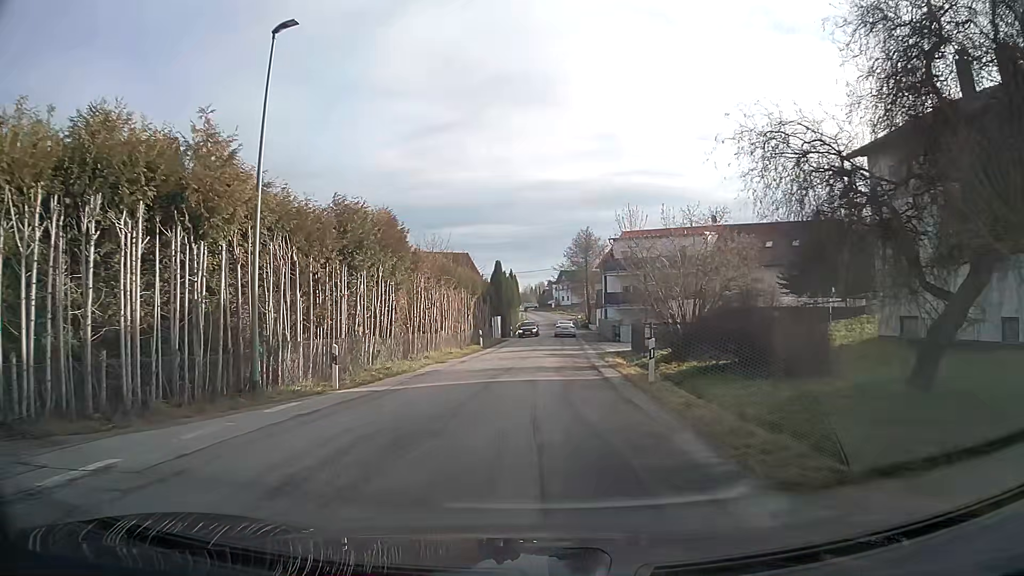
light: Day
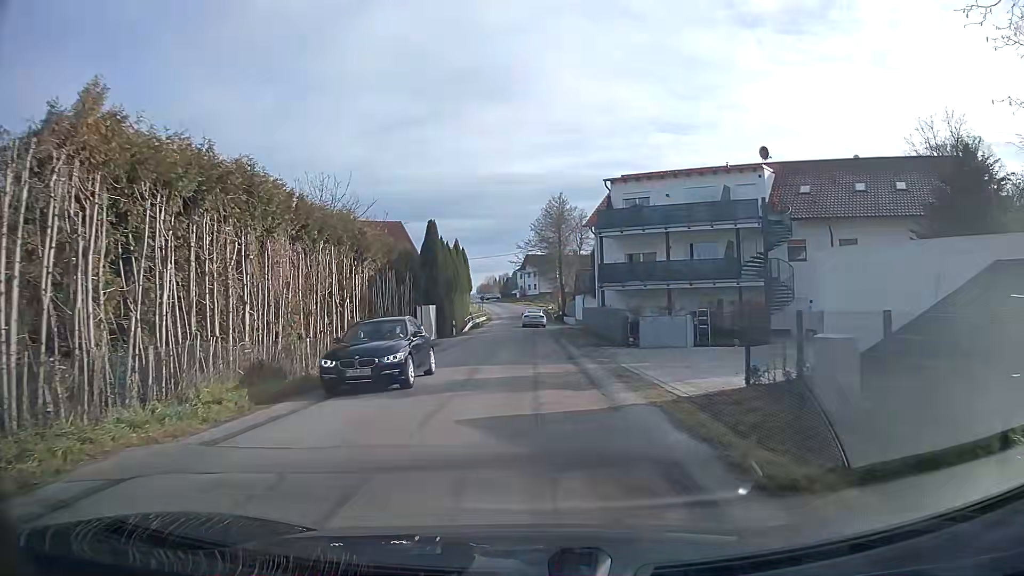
(+0.7, +22.7) m; +2°
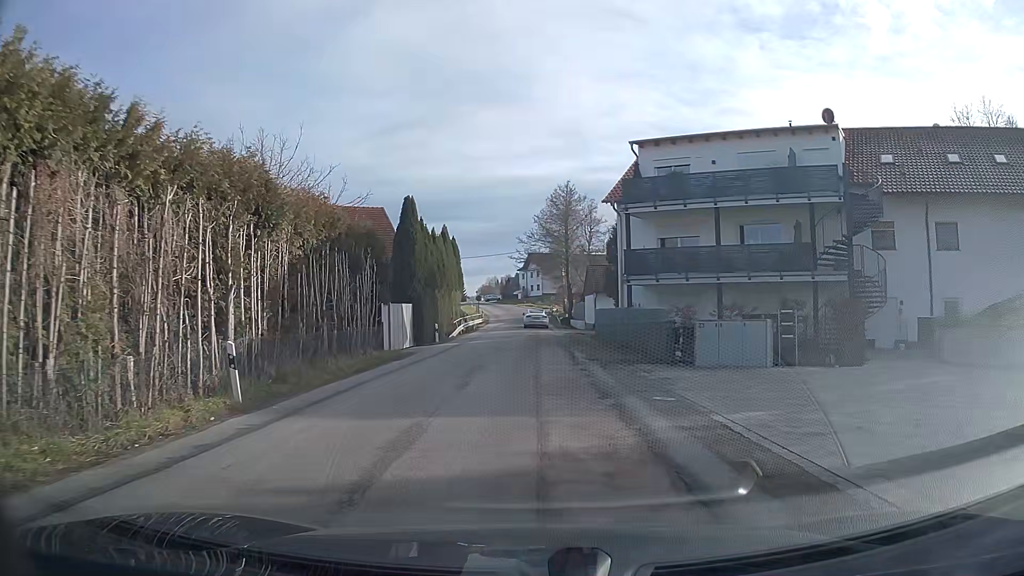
(0.0, +9.1) m; 0°
